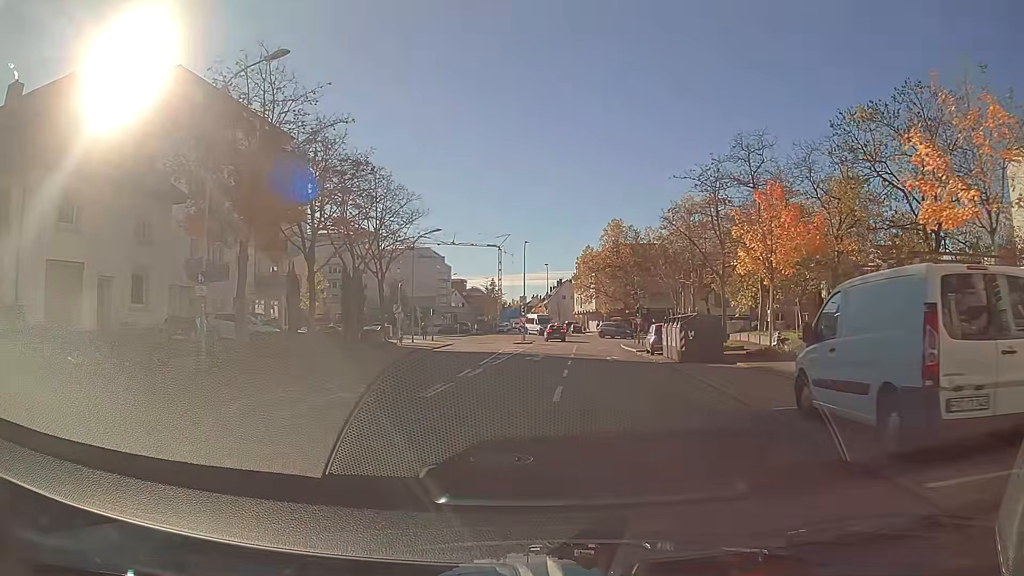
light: Day
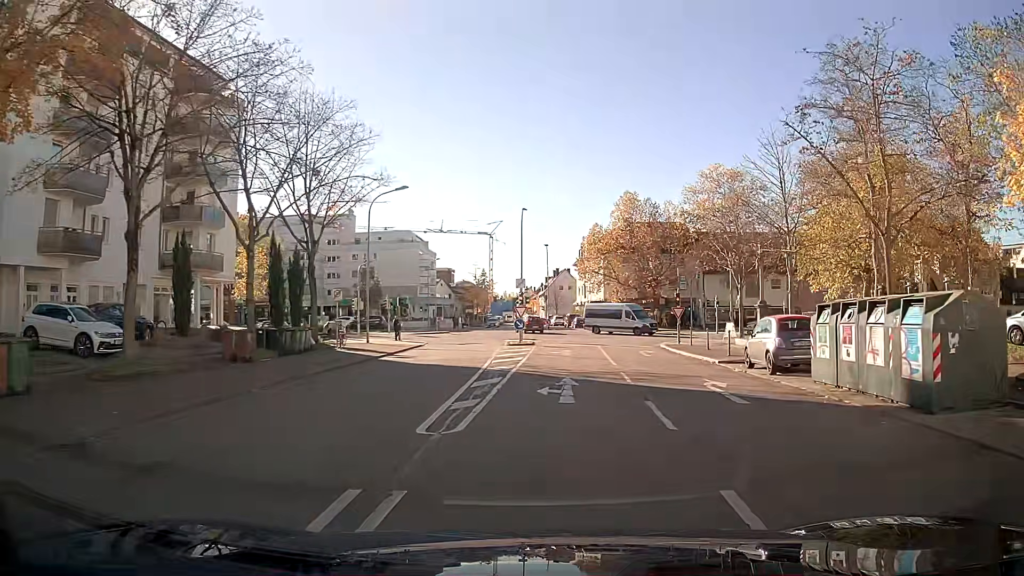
(-0.2, +15.5) m; +2°
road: residential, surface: asphalt
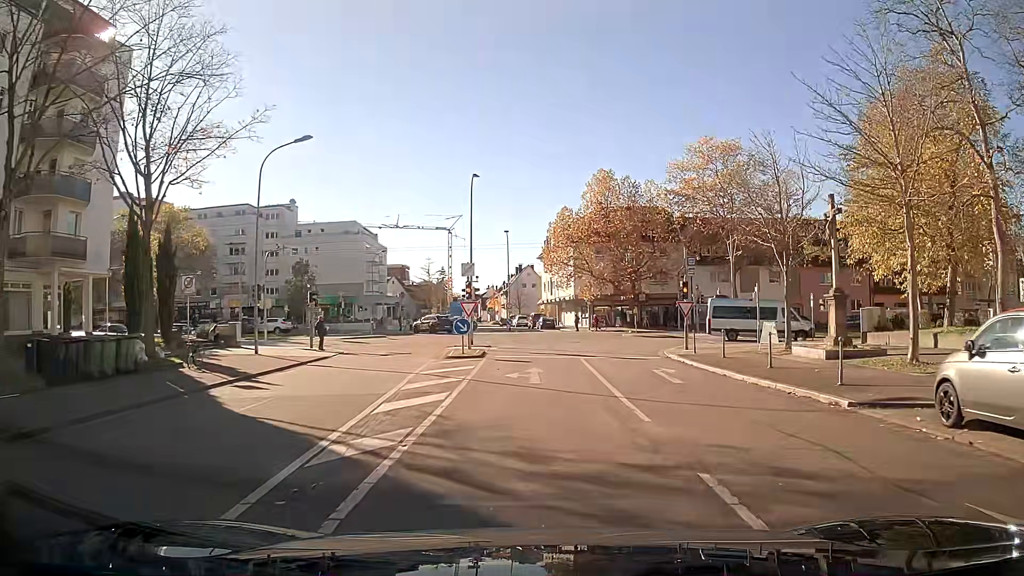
(+0.3, +11.5) m; +2°
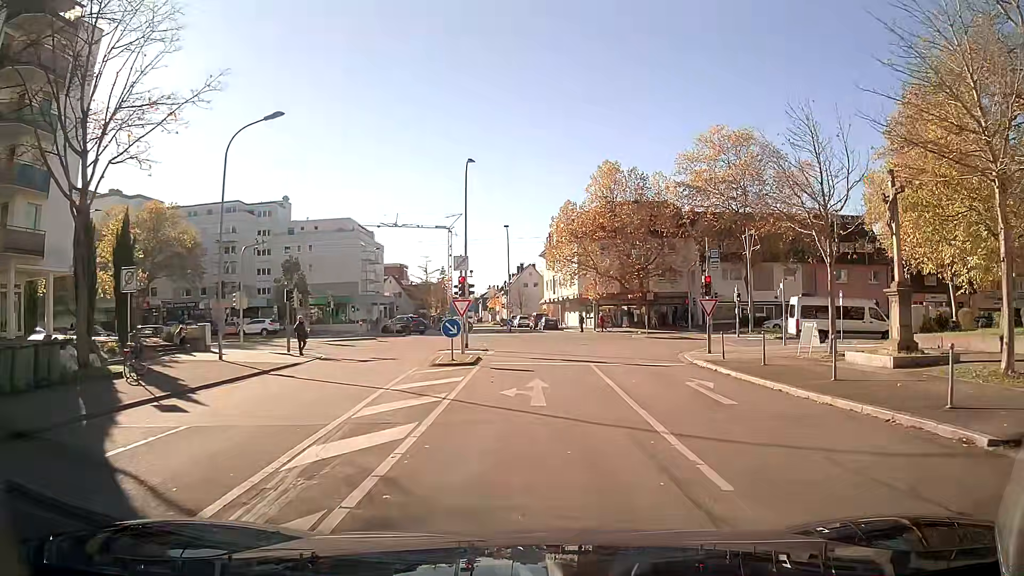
(0.0, +3.7) m; 0°
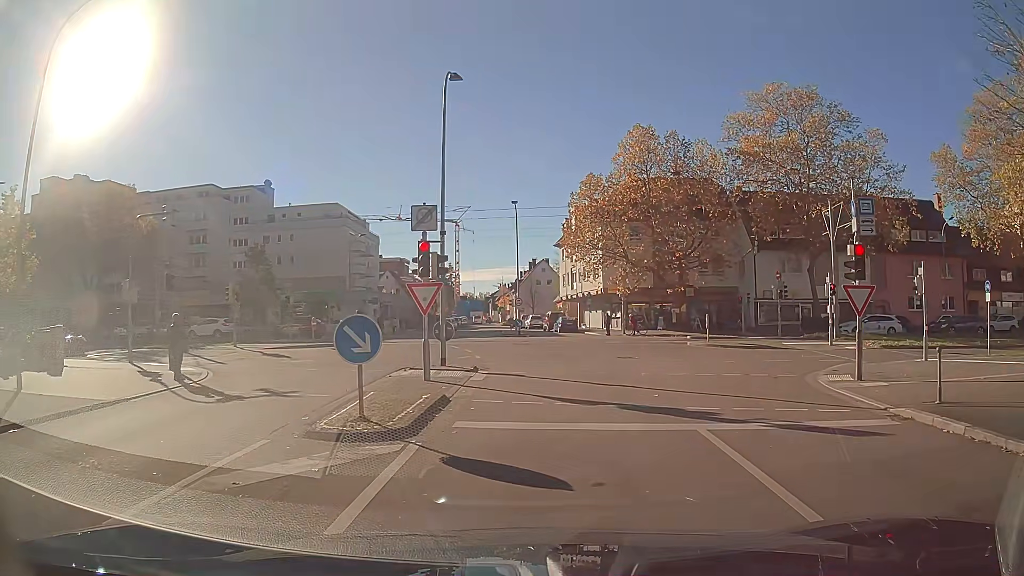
(-0.1, +11.8) m; -1°
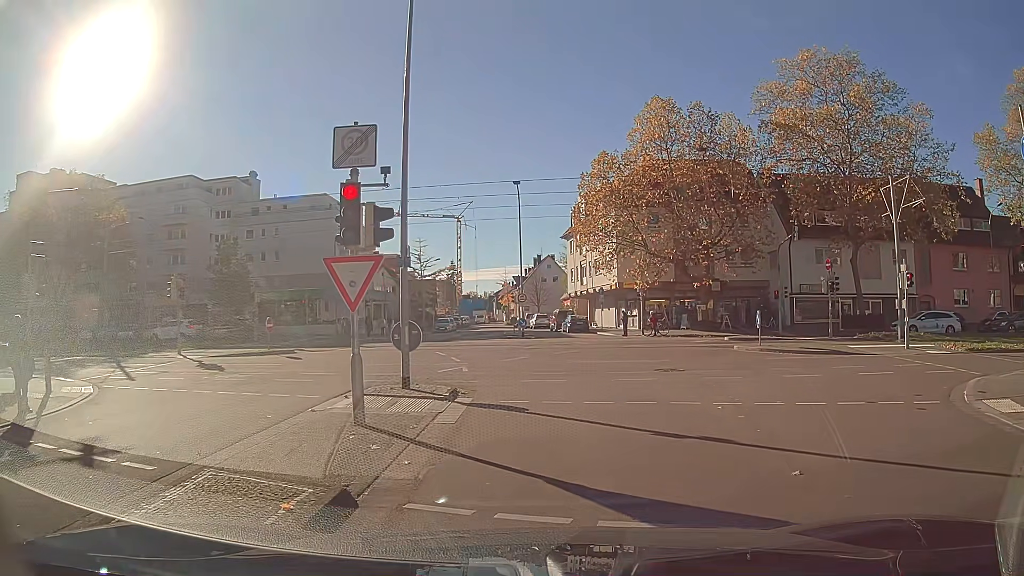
(0.0, +6.1) m; +1°
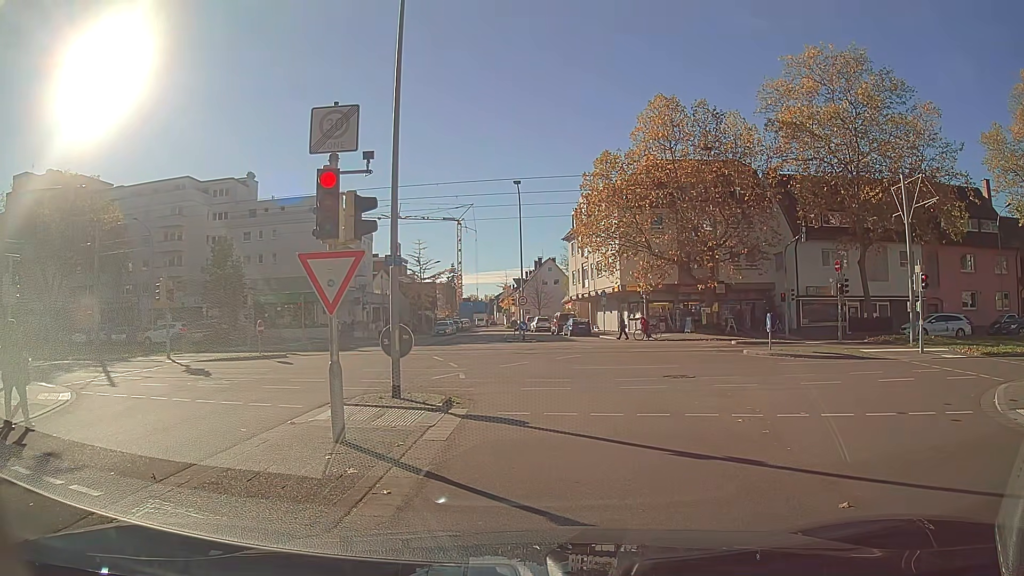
(0.0, +1.0) m; 0°
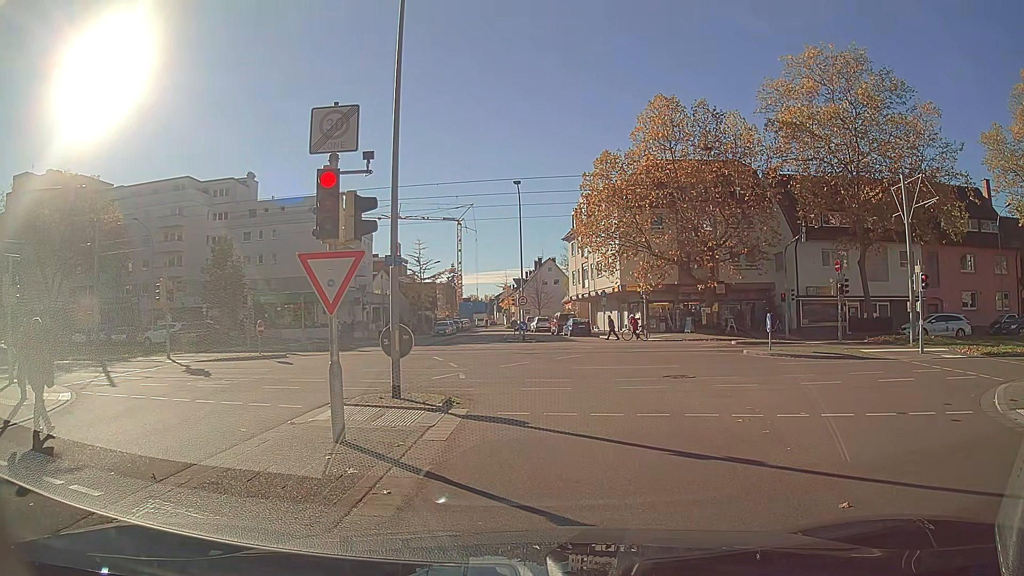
(0.0, 0.0) m; 0°
(0, +10) (-1, +20) (-4, +29) (-11, +36) (-21, +38) (-31, +38) (-41, +39) (-51, +39) (-61, +40) (-71, +41) m
